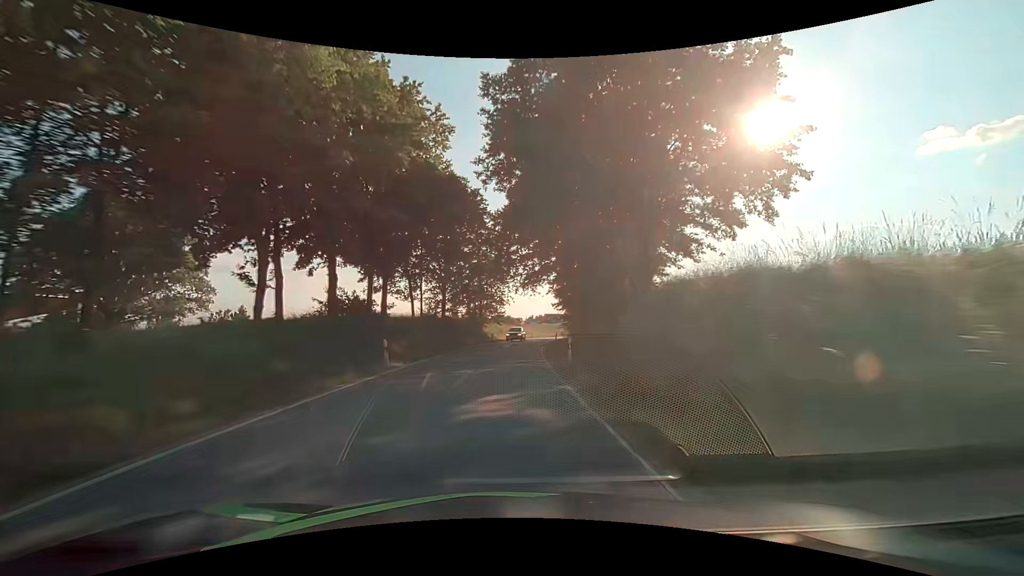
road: secondary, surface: asphalt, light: Day
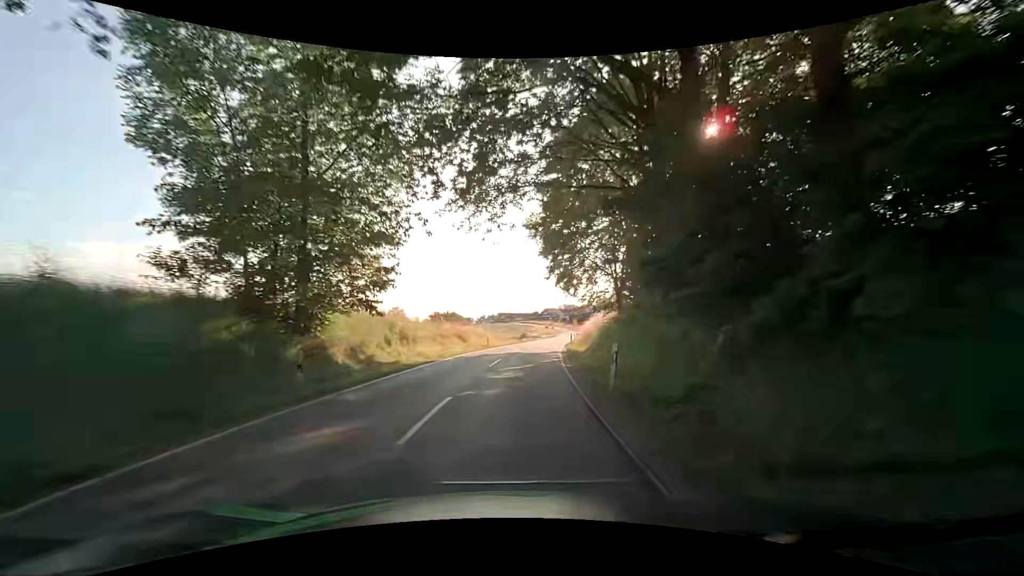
(+1.7, +43.1) m; +5°
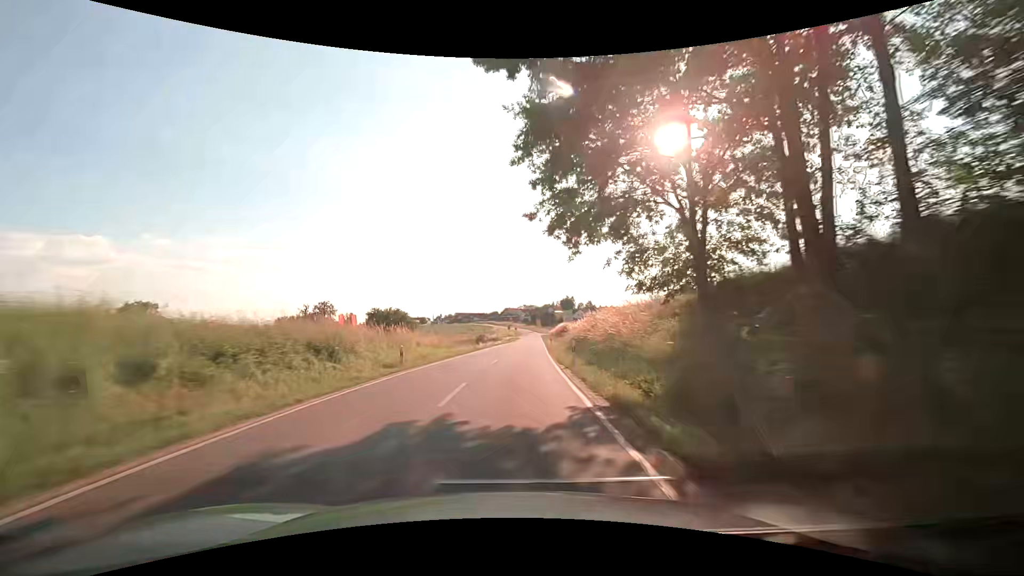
(+0.9, +21.6) m; +5°
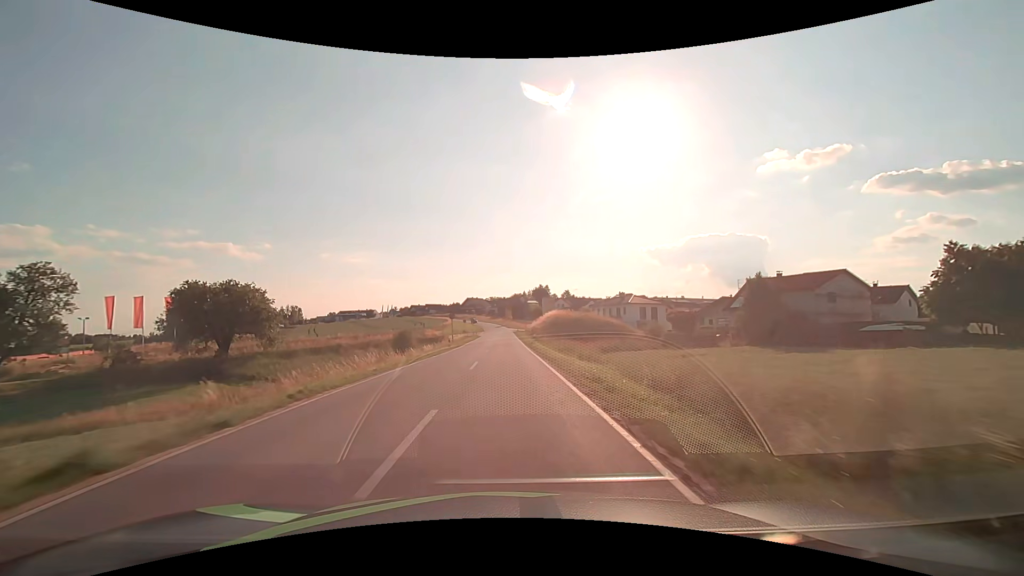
(+2.5, +54.2) m; +4°
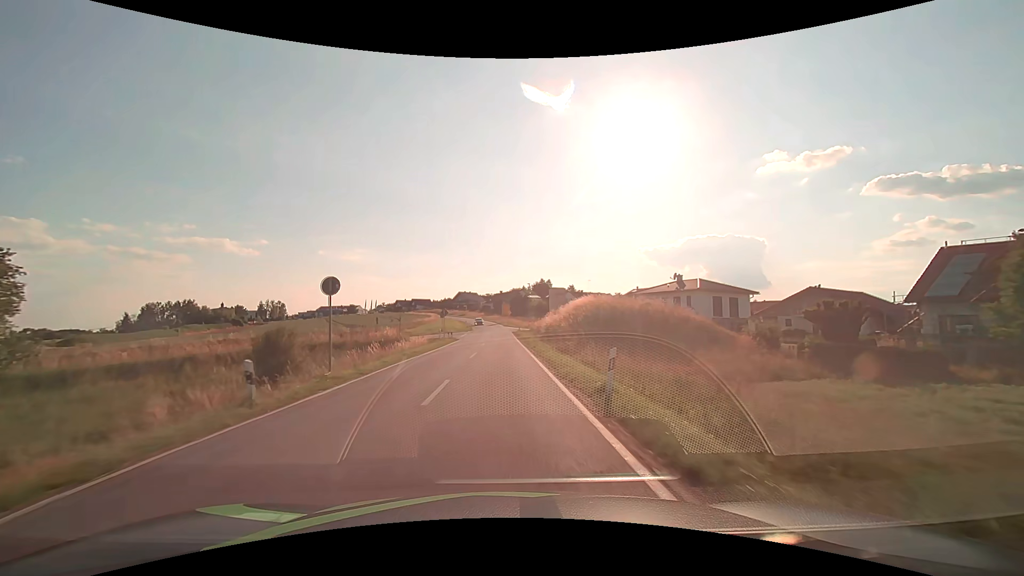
(+0.1, +32.5) m; 0°
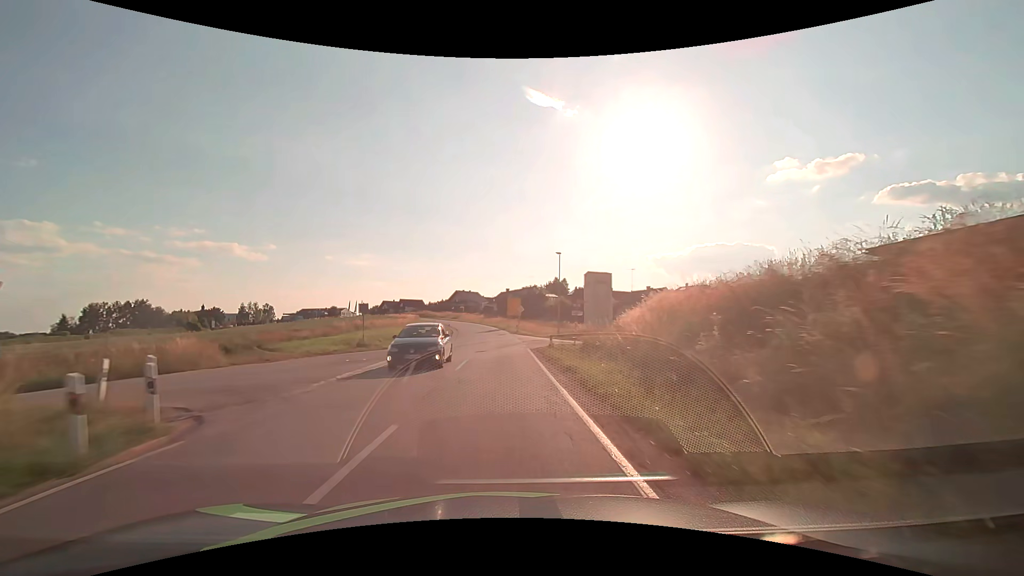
(-0.3, +43.1) m; -1°
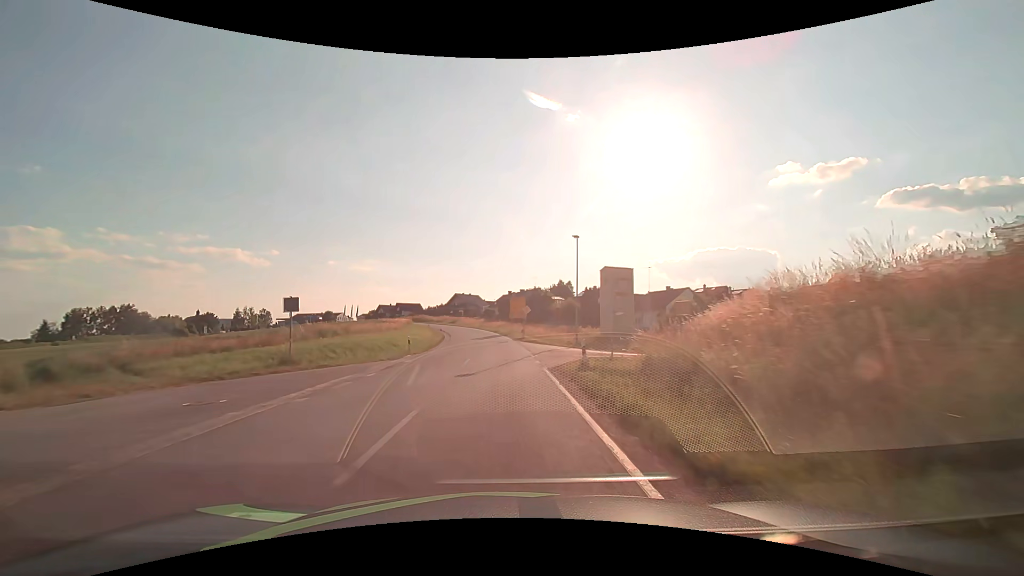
(0.0, +10.7) m; 0°
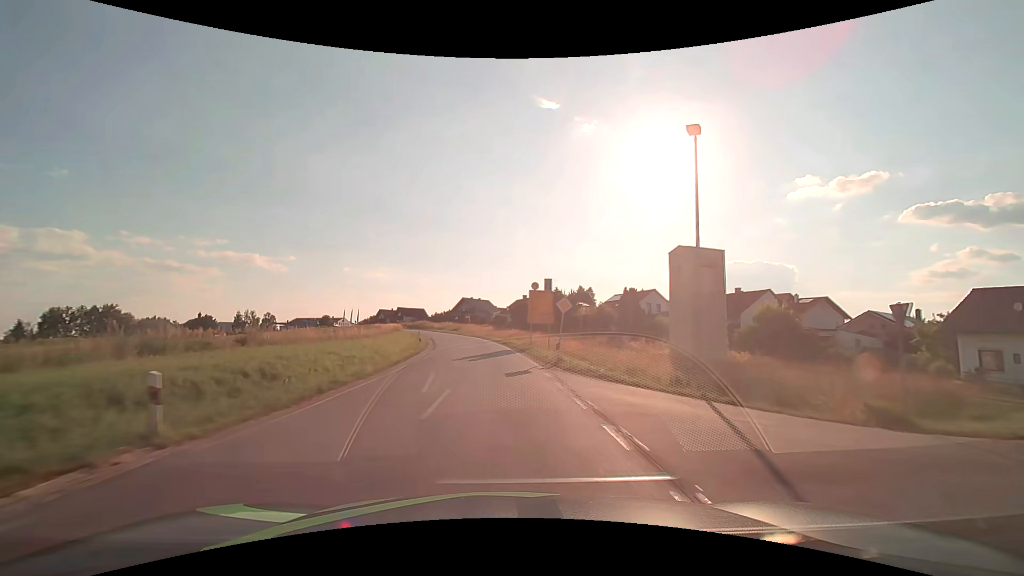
(-0.2, +21.3) m; -1°
(0, +10) (0, +20) (-1, +30) (-2, +40) (-3, +50) (-5, +60) (-7, +70) (-9, +79) (-12, +89) (-14, +98) m
